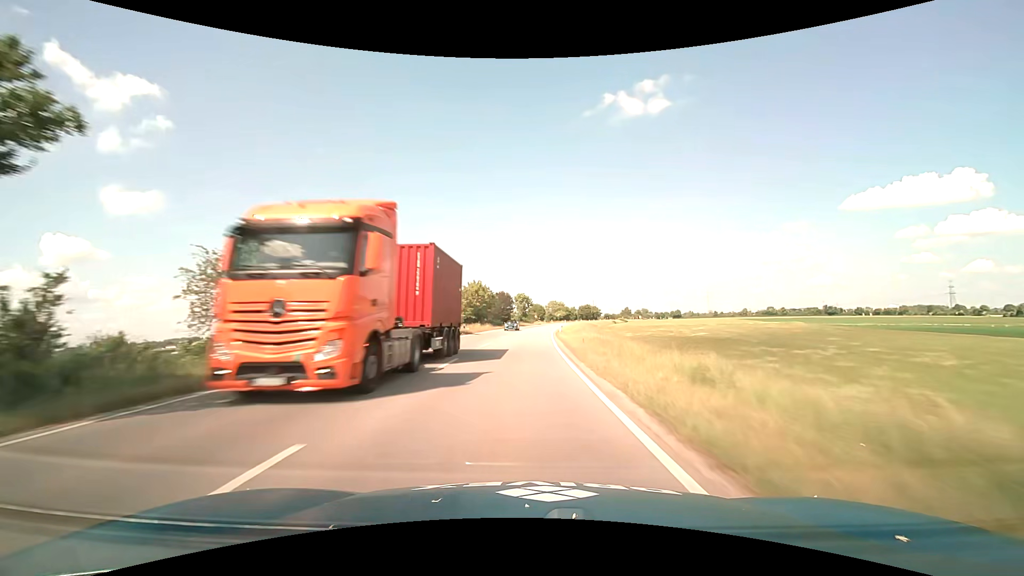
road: primary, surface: asphalt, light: Day
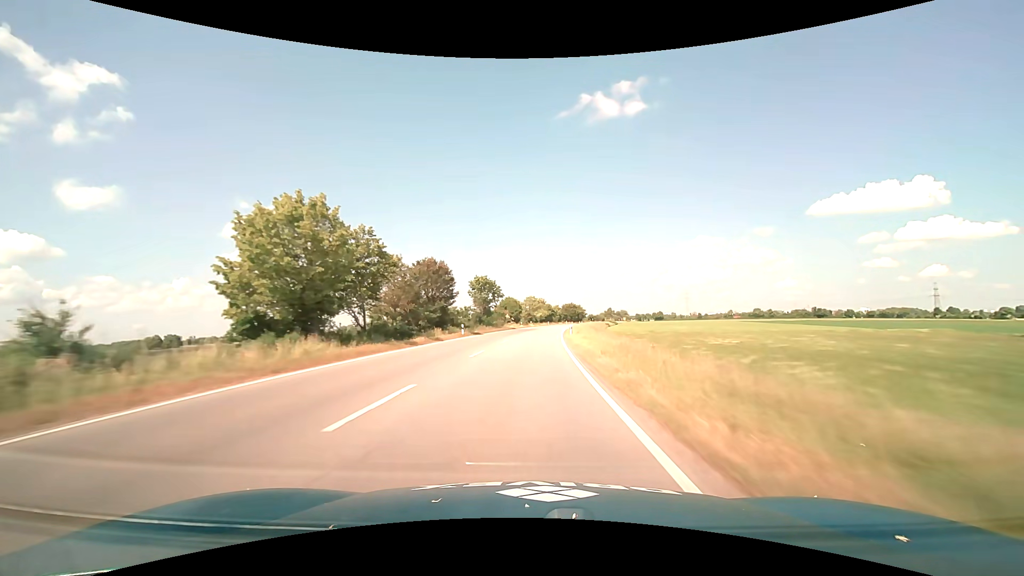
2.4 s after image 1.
(+1.3, +55.8) m; +3°
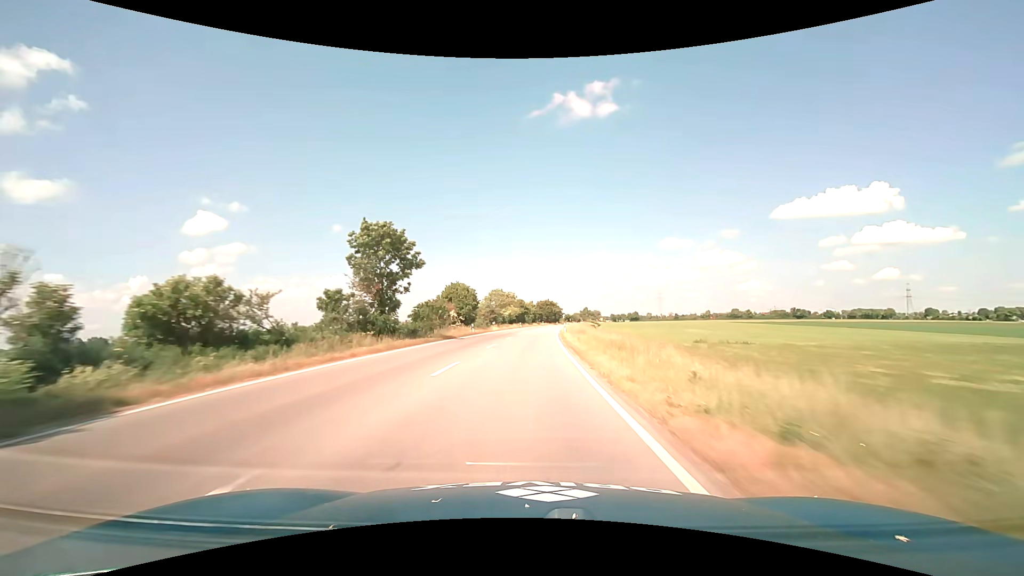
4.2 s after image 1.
(+1.4, +42.4) m; +3°
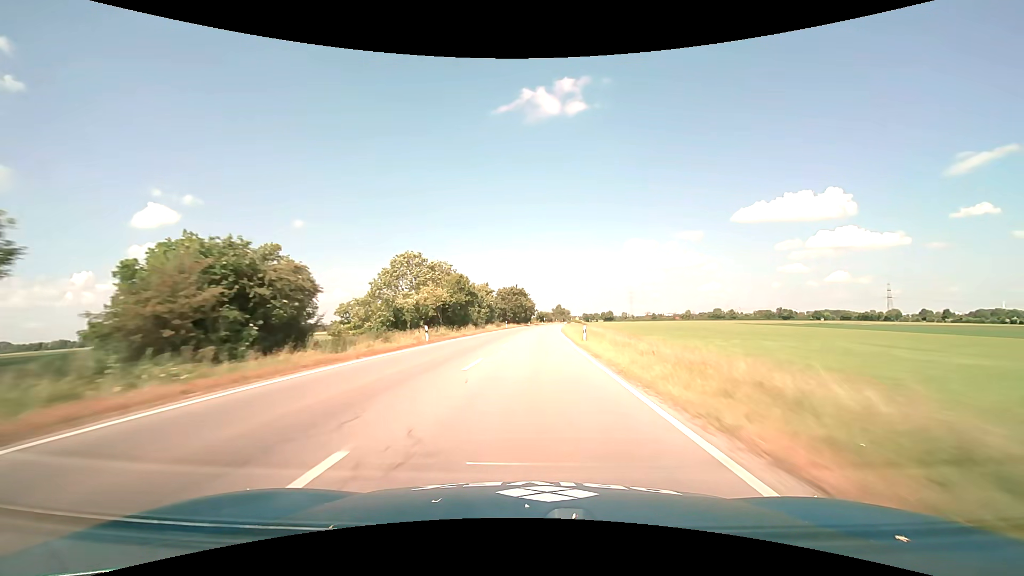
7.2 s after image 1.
(+2.3, +71.7) m; +4°
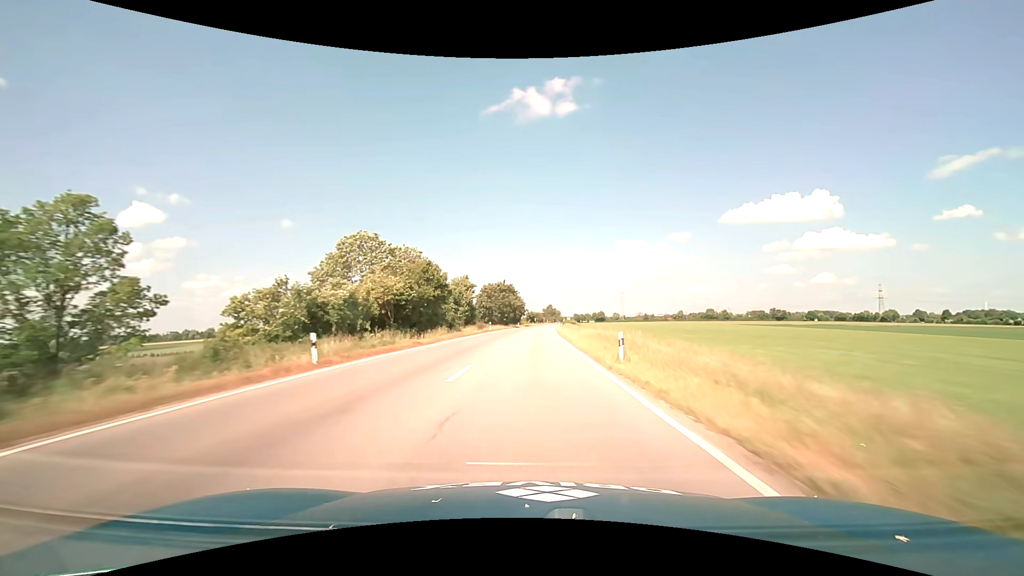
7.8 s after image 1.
(+0.2, +14.5) m; +1°
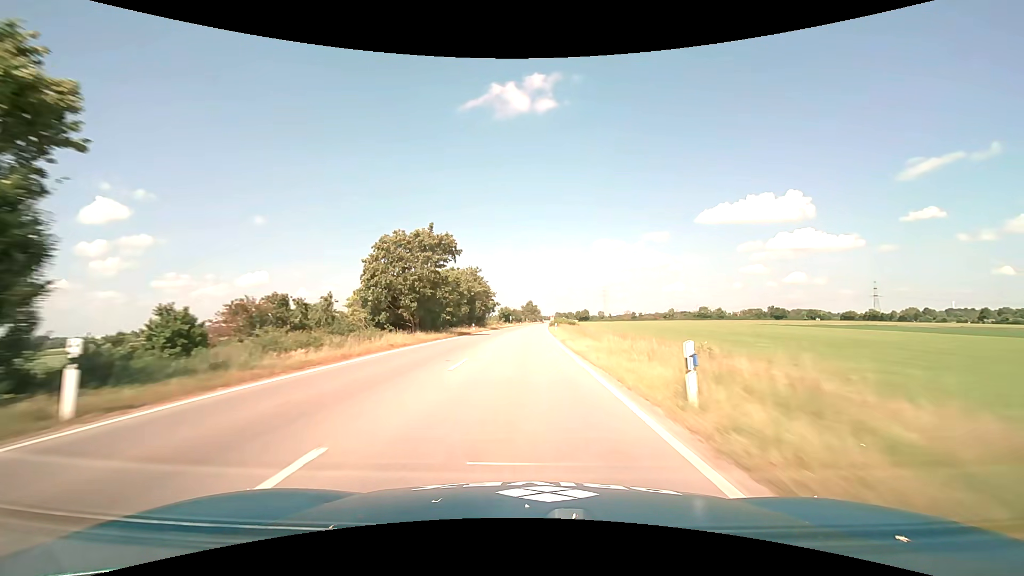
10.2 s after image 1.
(+1.5, +58.0) m; +3°
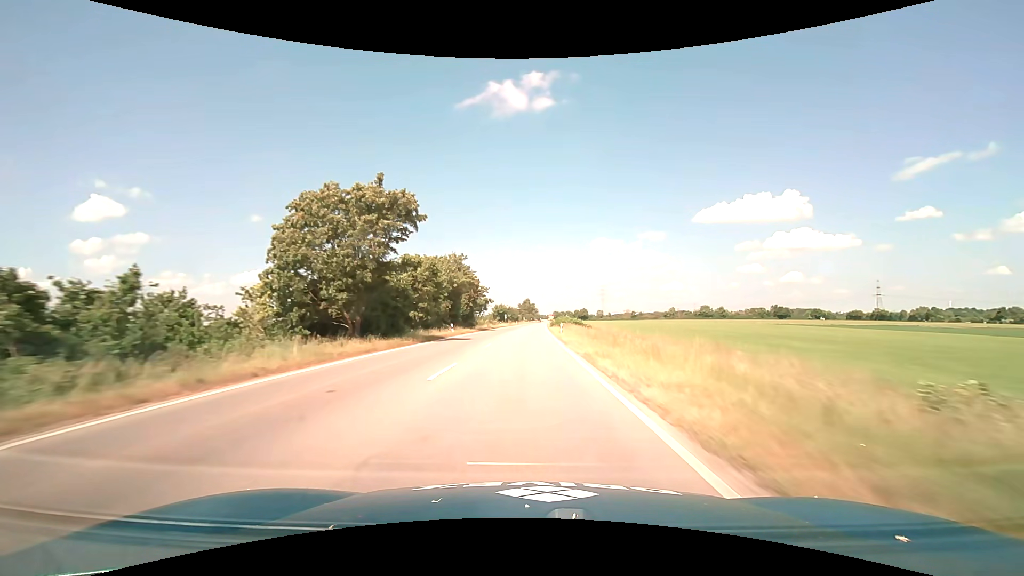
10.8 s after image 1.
(0.0, +14.2) m; 0°
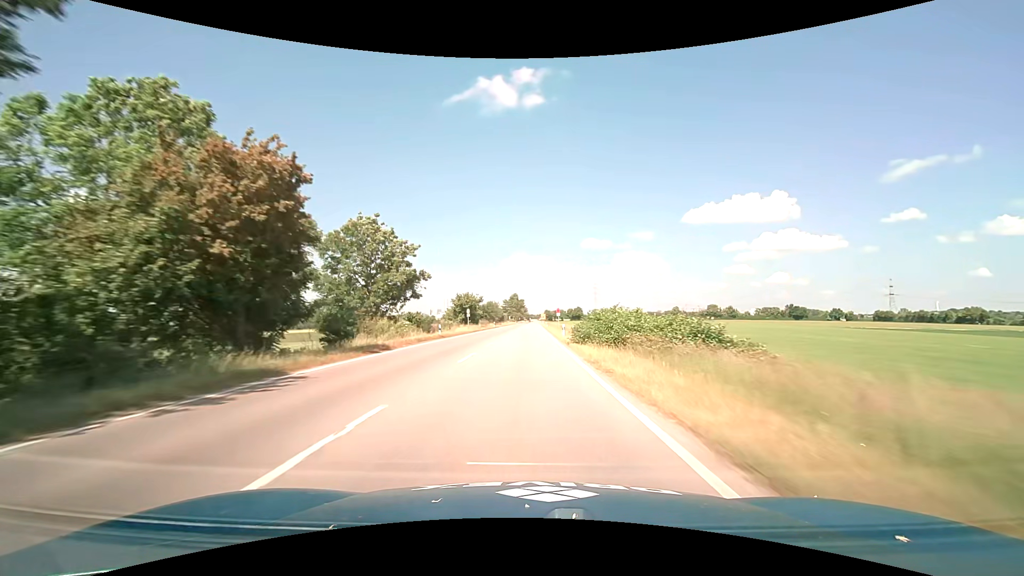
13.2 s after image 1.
(+0.5, +55.7) m; +1°
(0, +10) (0, +20) (0, +30) (0, +40) (0, +50) (+1, +60) (+1, +70) (+1, +80) (+1, +90) (+1, +100) m
